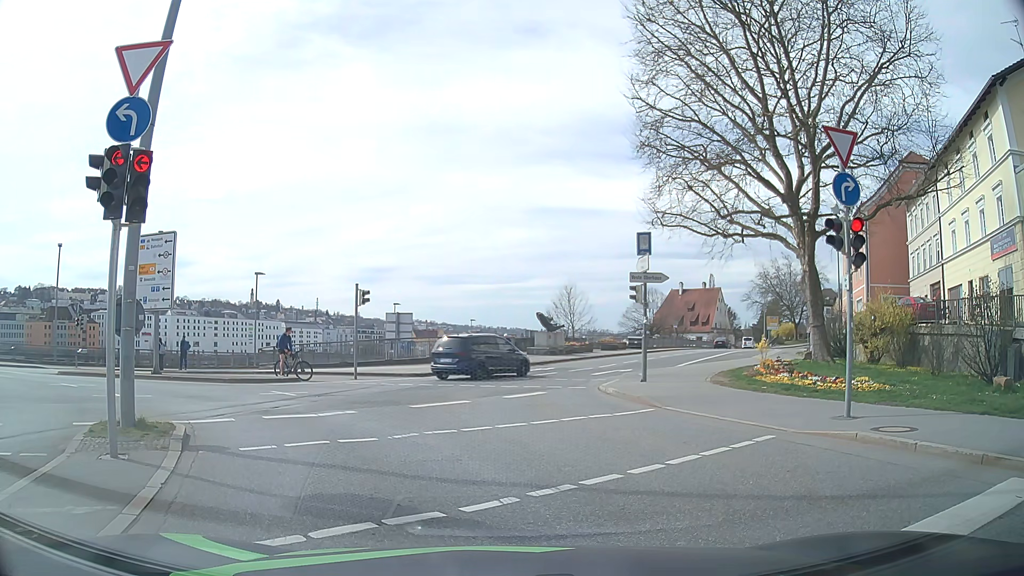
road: primary_link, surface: asphalt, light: Day
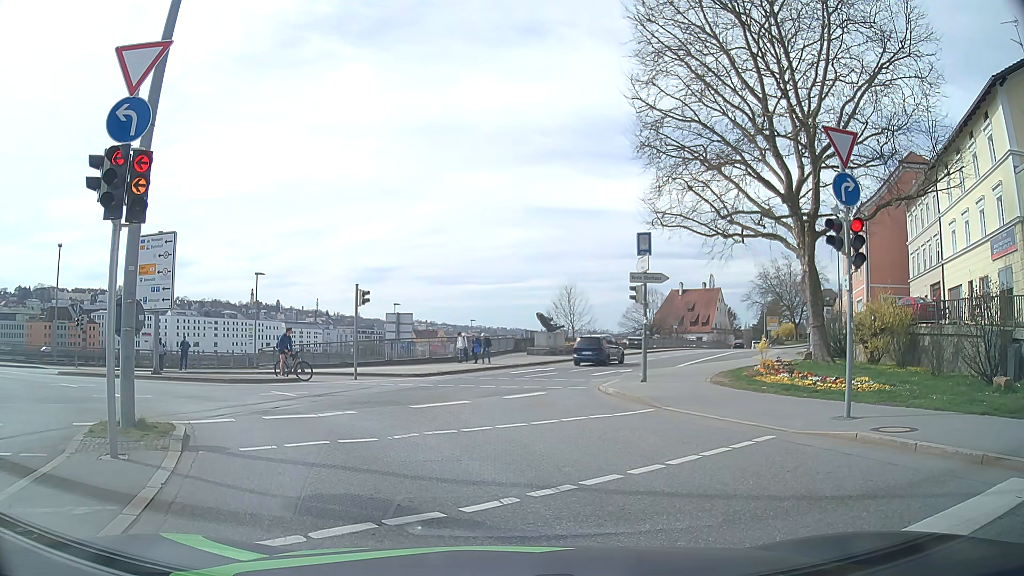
(0.0, 0.0) m; 0°
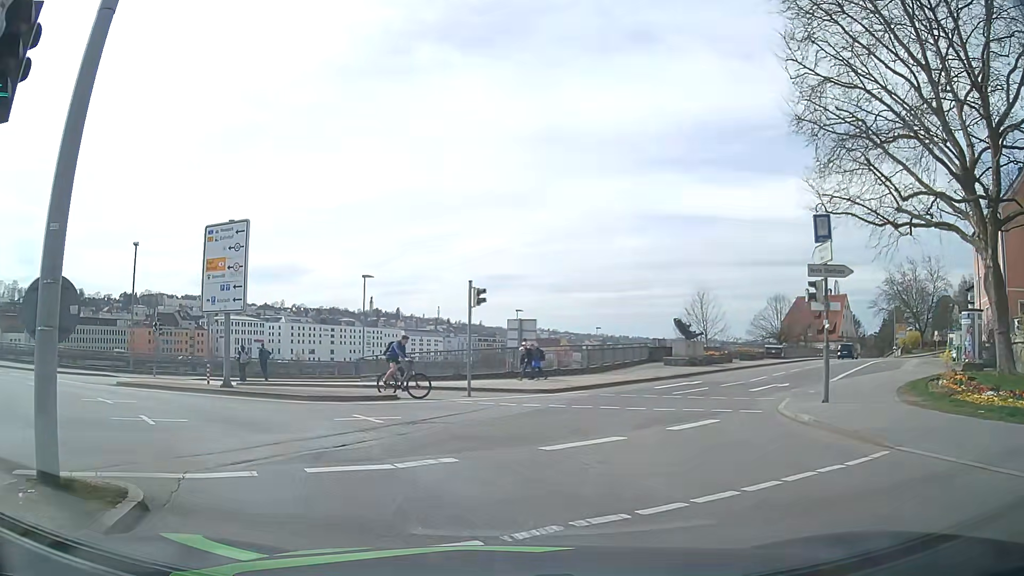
(-0.4, +4.7) m; -11°
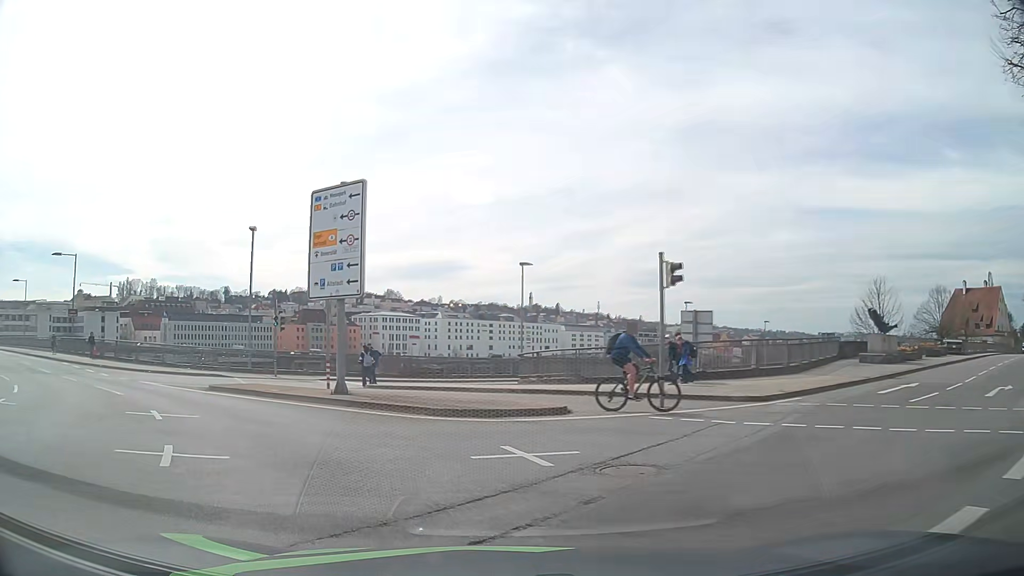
(-0.5, +5.4) m; -11°
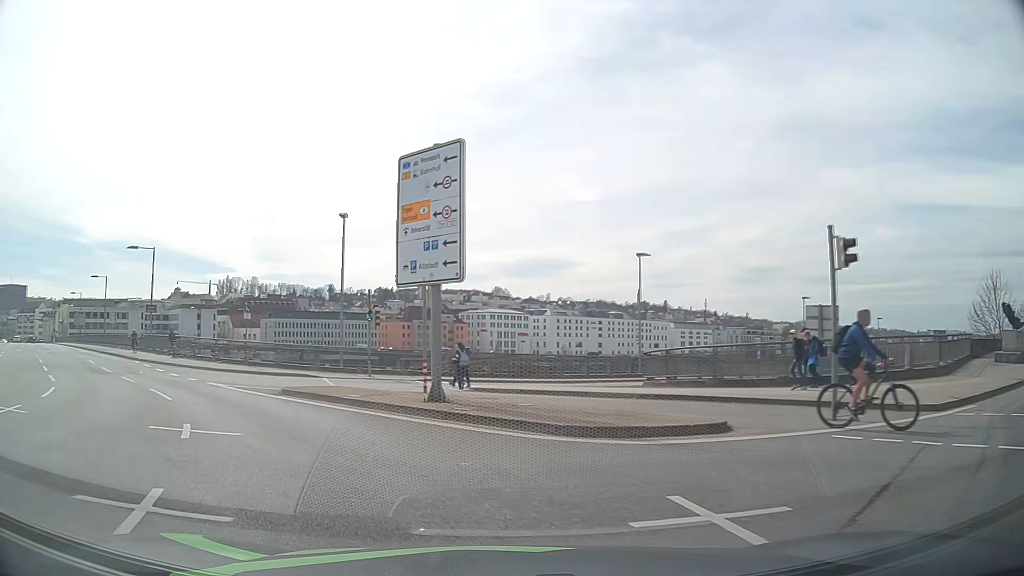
(-0.3, +3.4) m; -9°
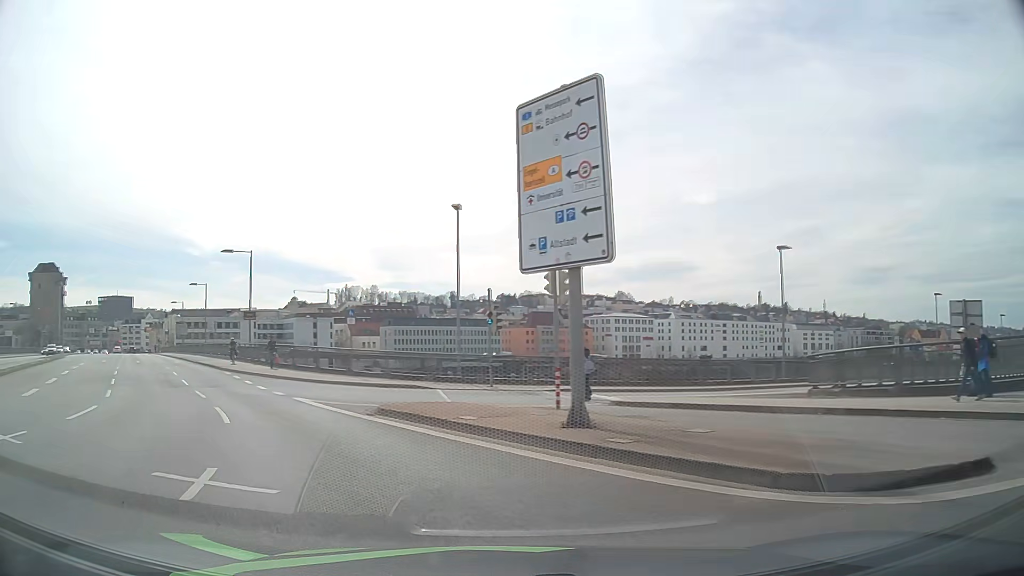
(-0.3, +3.8) m; -8°
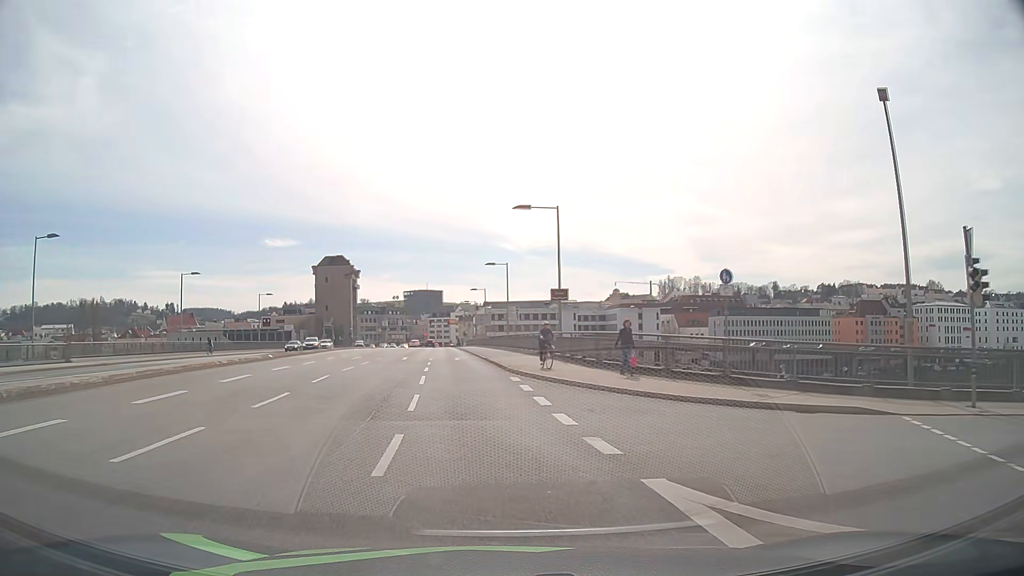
(-4.3, +12.8) m; -31°
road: primary
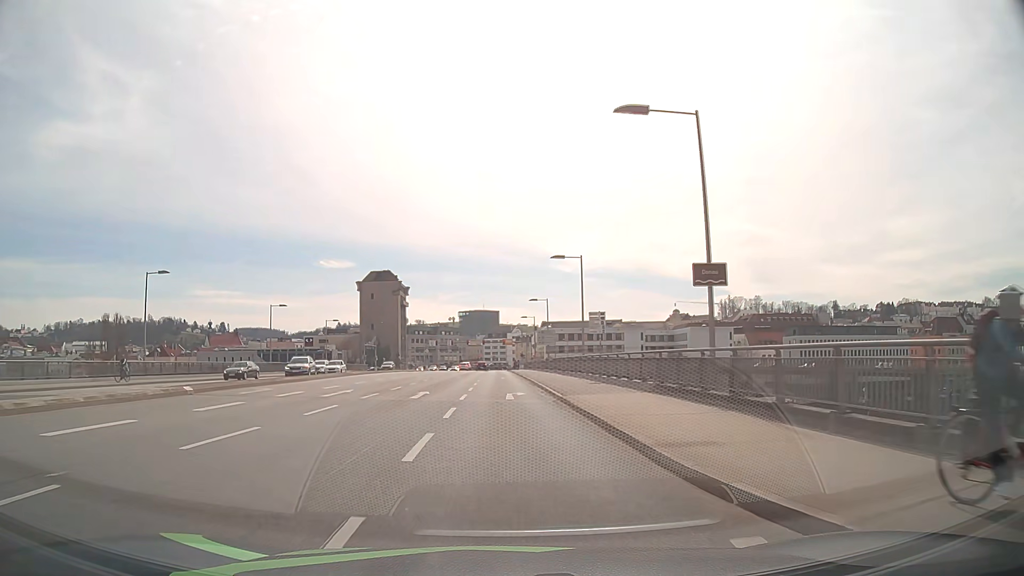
(-1.1, +17.1) m; -5°
(0, +10) (0, +20) (0, +30) (0, +40) (-1, +50) (-1, +60) (-1, +70) (-1, +80) (-1, +90) (-1, +100) m
